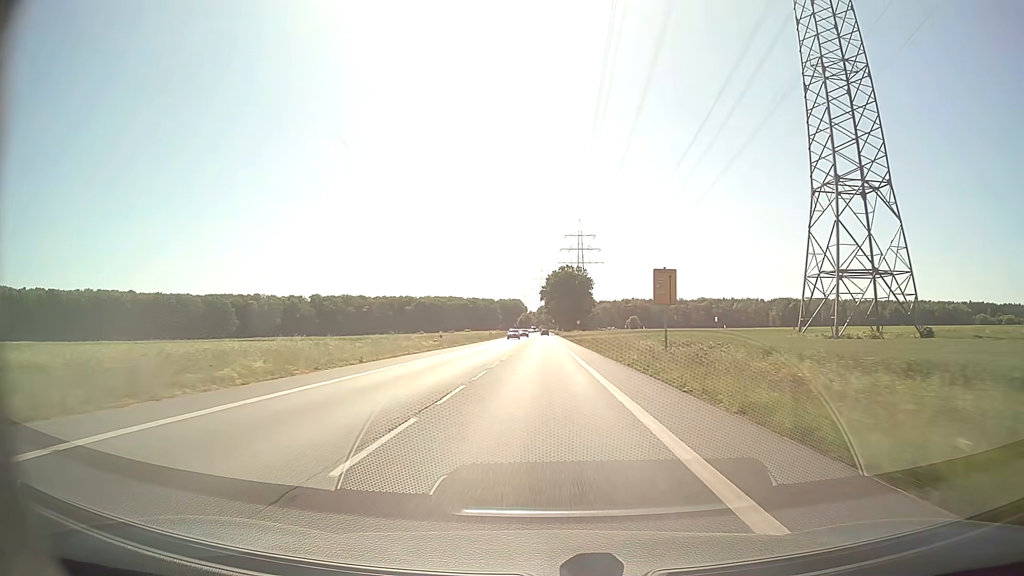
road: secondary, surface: asphalt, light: Day
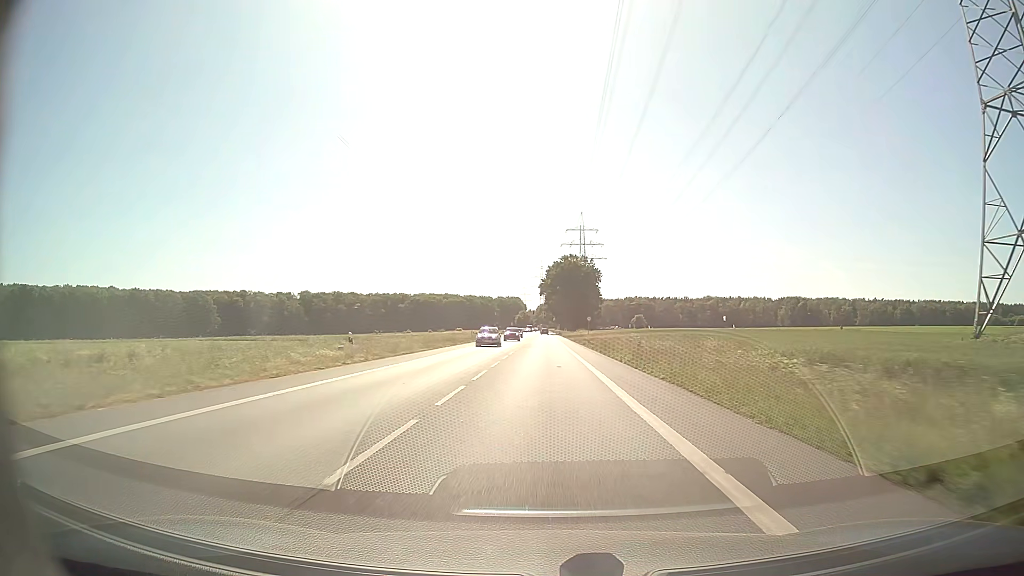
(+0.1, +24.5) m; 0°
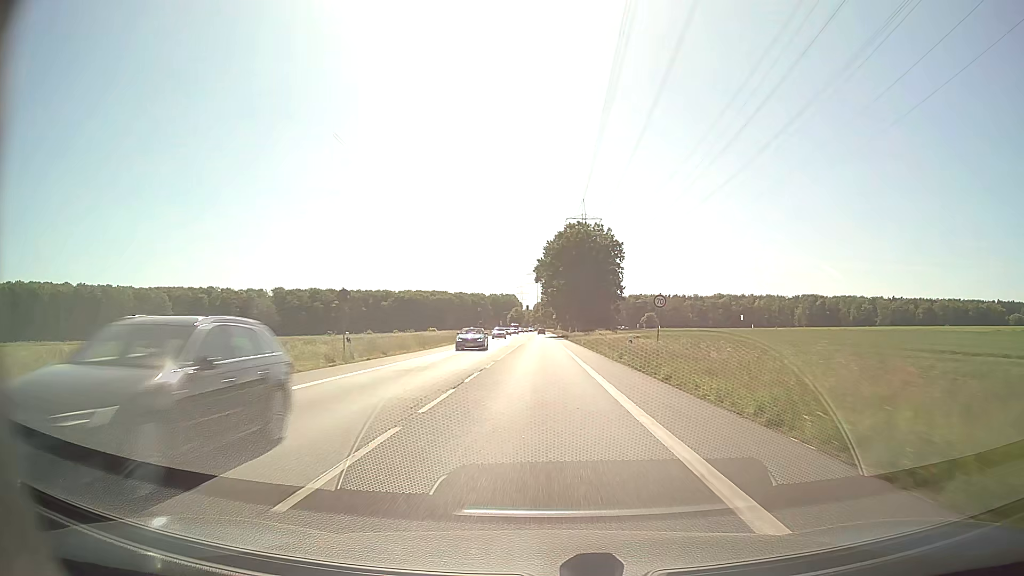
(0.0, +49.0) m; 0°
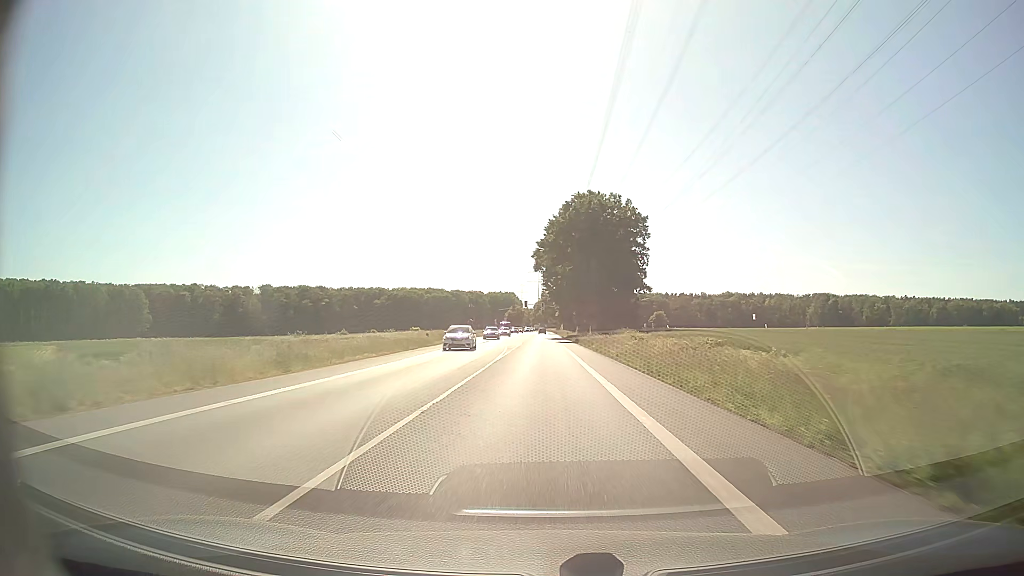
(0.0, +24.5) m; 0°
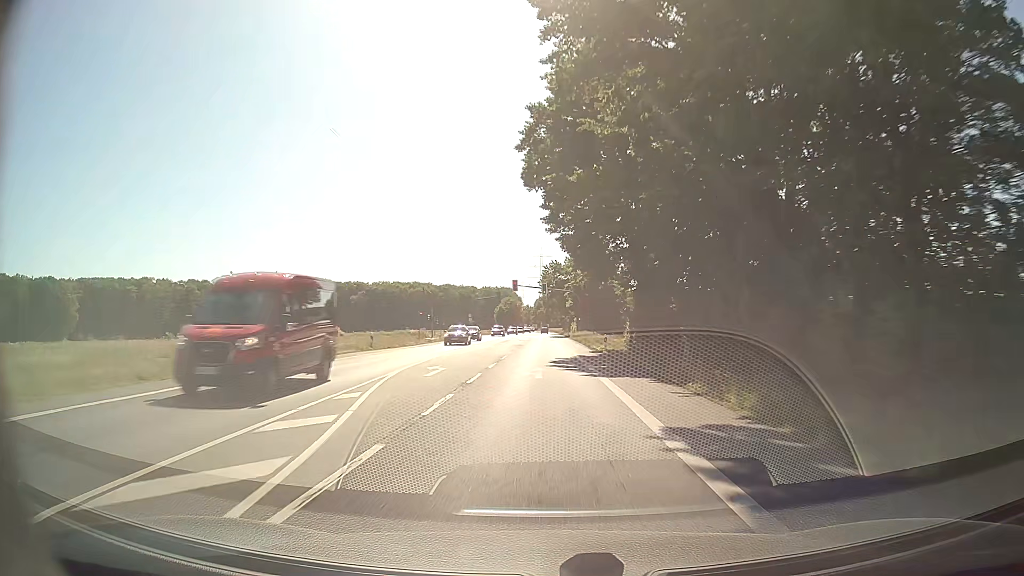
(-0.1, +61.0) m; 0°
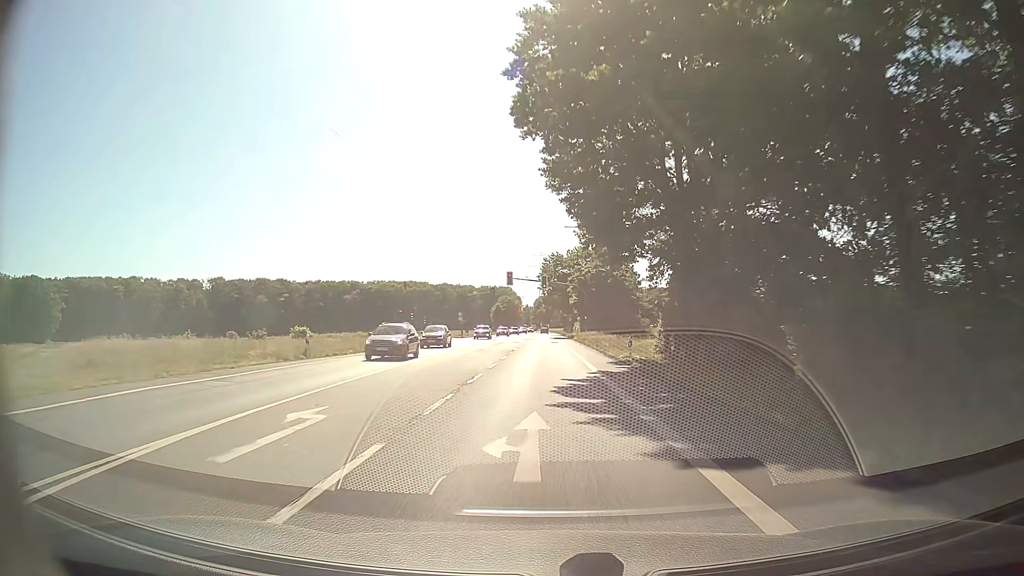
(0.0, +12.2) m; 0°
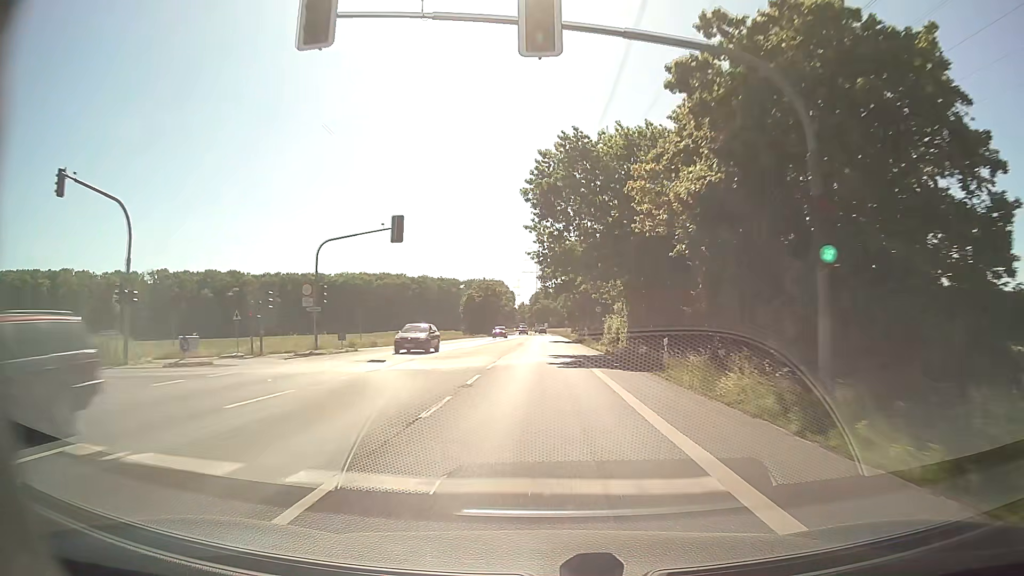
(+0.3, +60.6) m; 0°
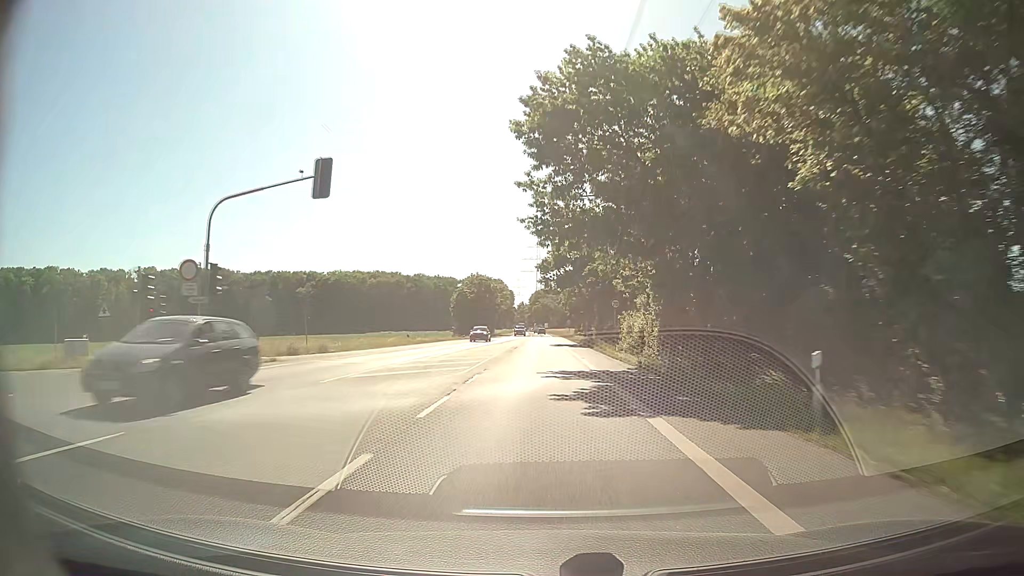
(0.0, +12.1) m; 0°
